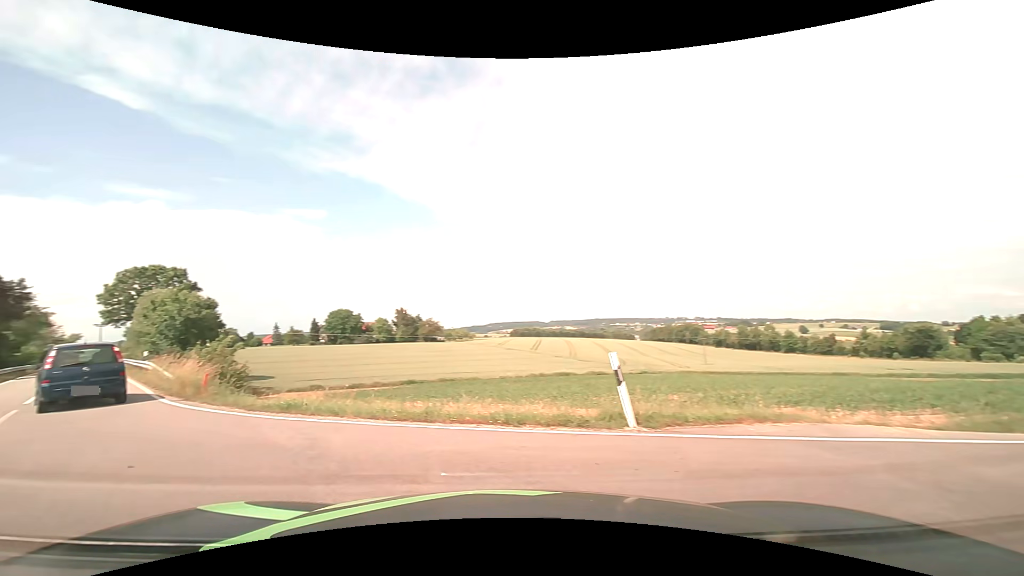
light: Day
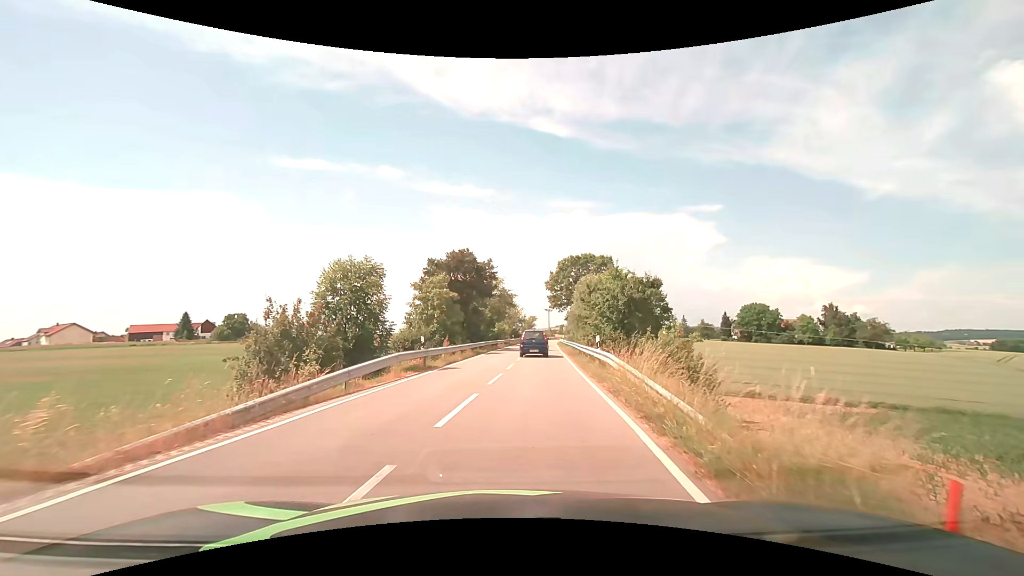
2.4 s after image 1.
(-7.1, +11.4) m; -42°
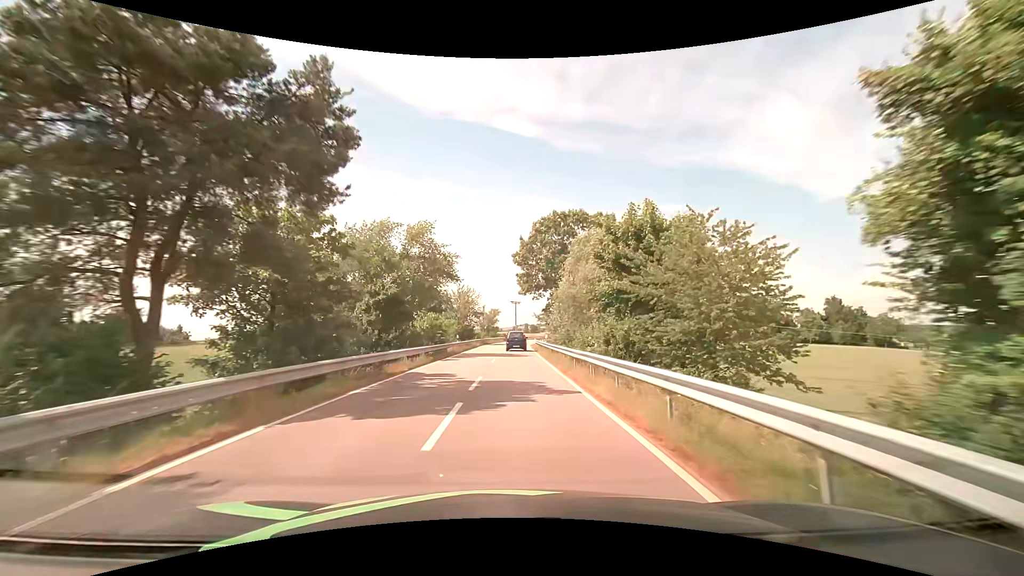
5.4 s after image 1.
(+1.8, +32.3) m; +4°
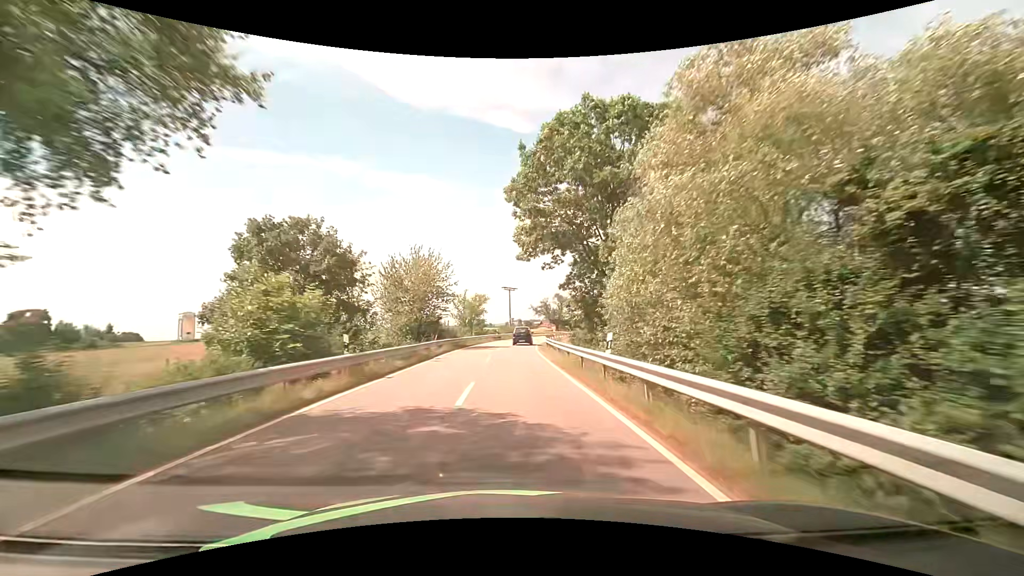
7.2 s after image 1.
(+0.2, +27.5) m; +1°
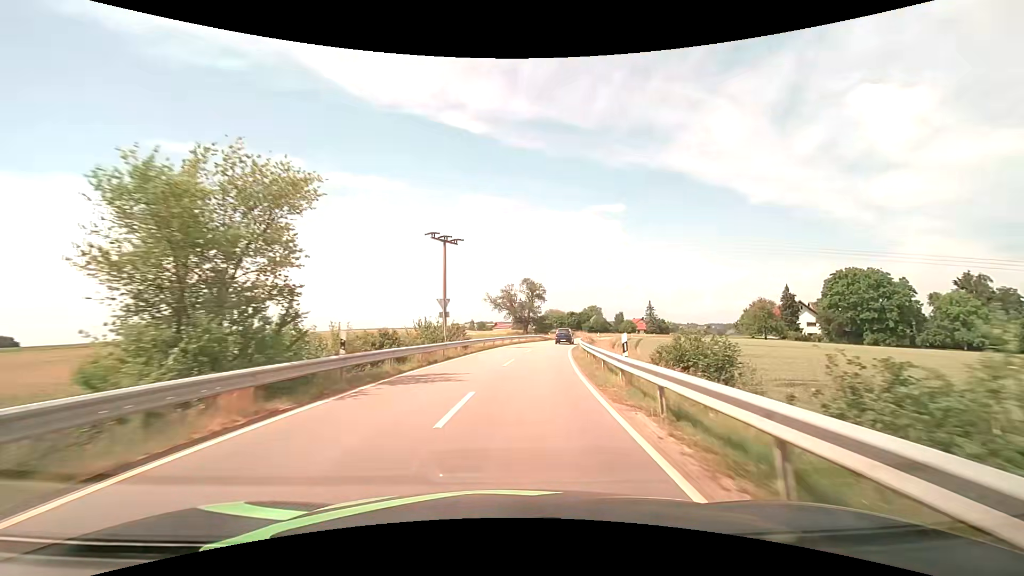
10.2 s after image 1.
(+1.3, +49.3) m; +5°
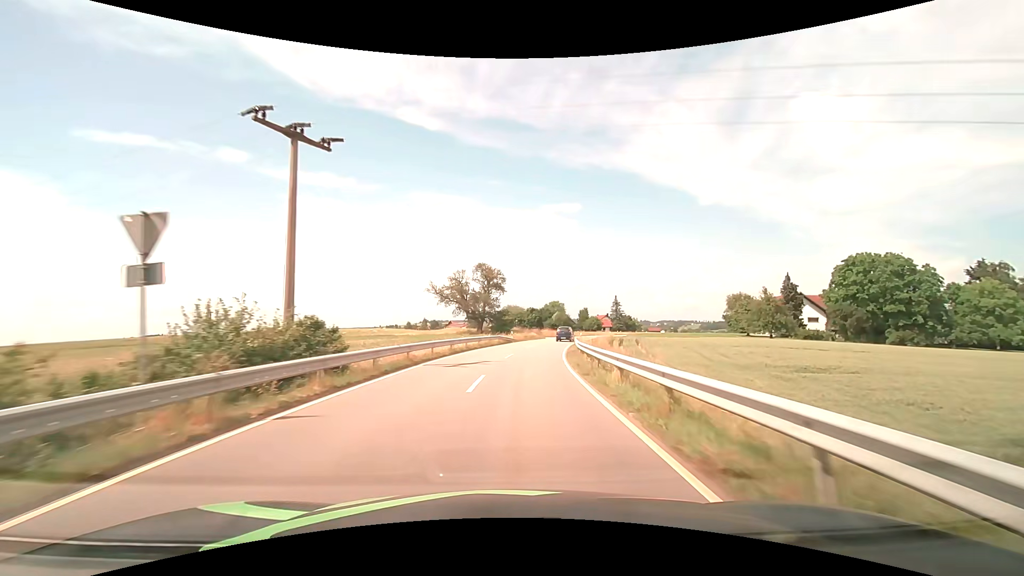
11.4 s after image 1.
(+0.9, +20.8) m; +5°
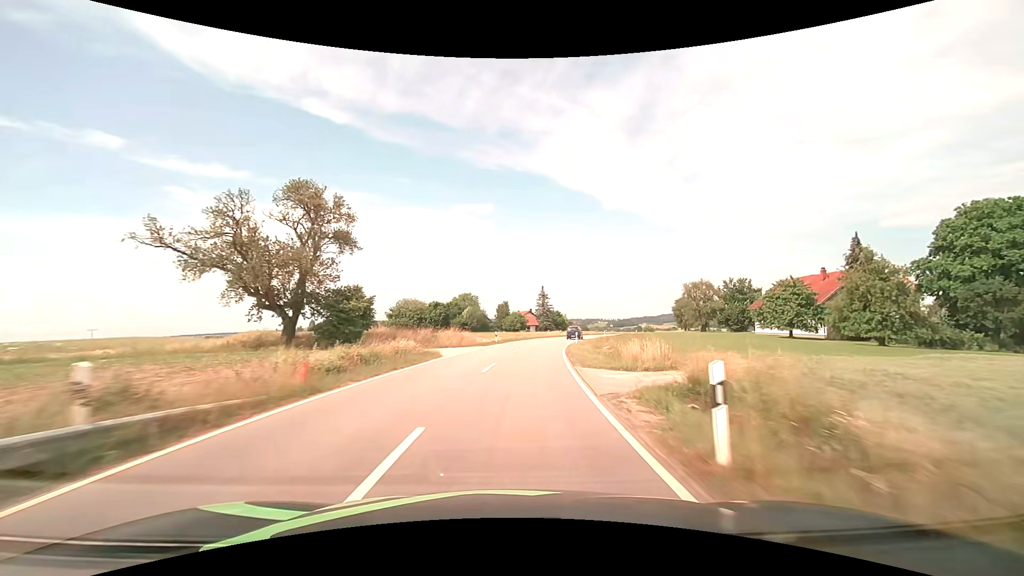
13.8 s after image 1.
(+3.8, +44.4) m; +10°
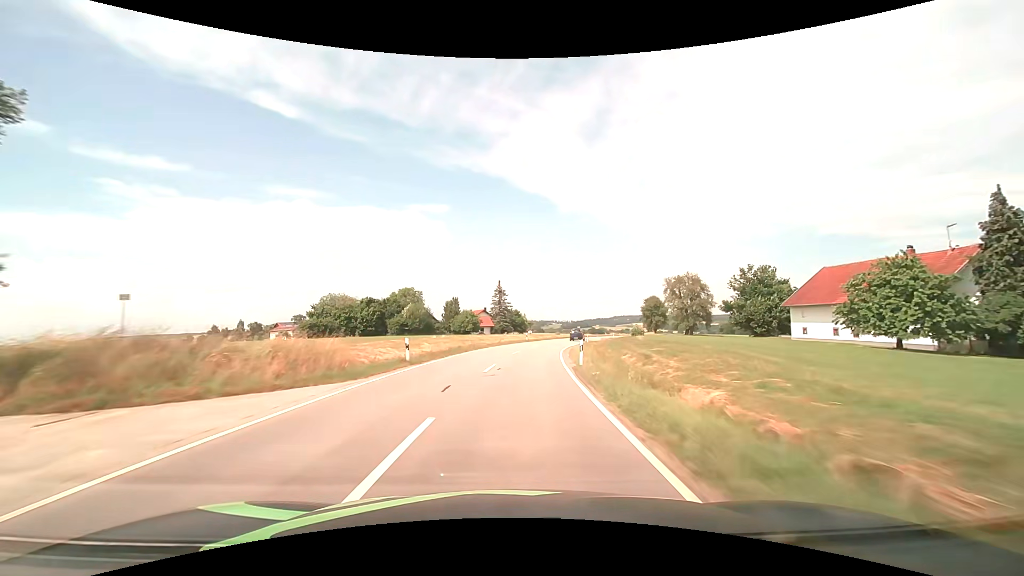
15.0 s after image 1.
(+1.0, +23.5) m; +5°
(0, +10) (+1, +20) (+2, +30) (+3, +40) (+5, +50) (+7, +59) (+10, +69) (+12, +79) (+15, +88) (+18, +98) m
